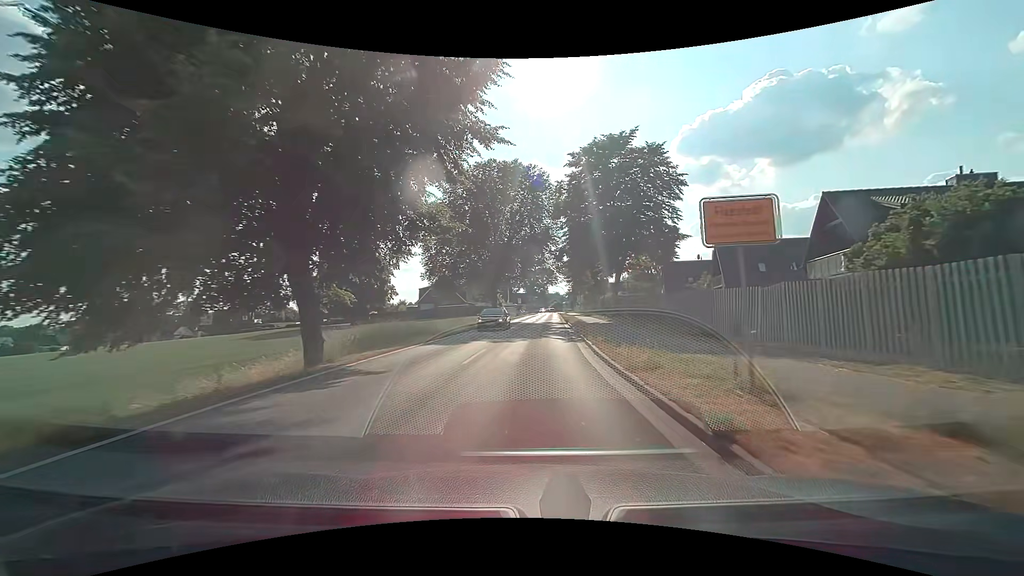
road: tertiary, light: Day
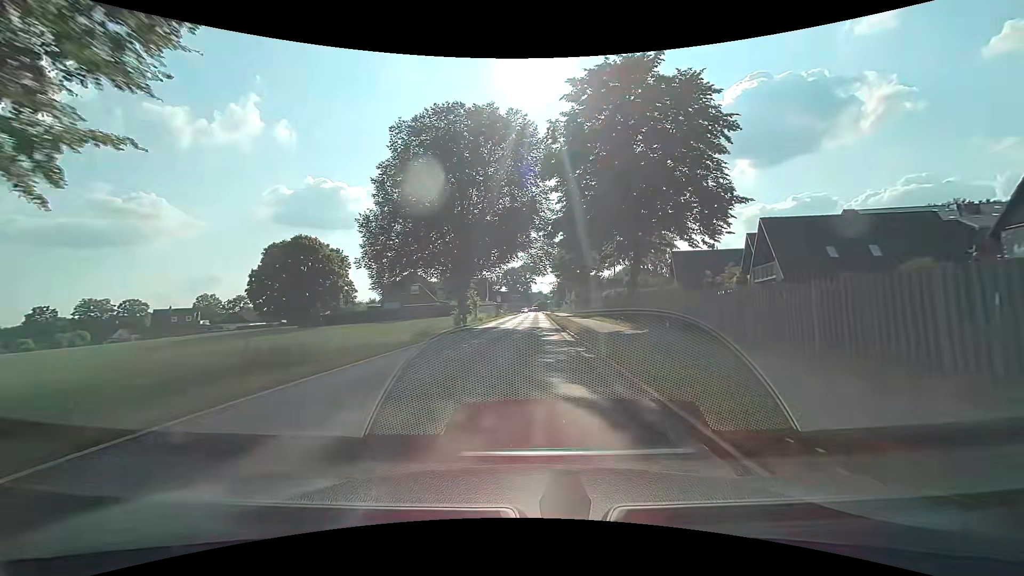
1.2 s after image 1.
(+0.3, +14.6) m; +2°
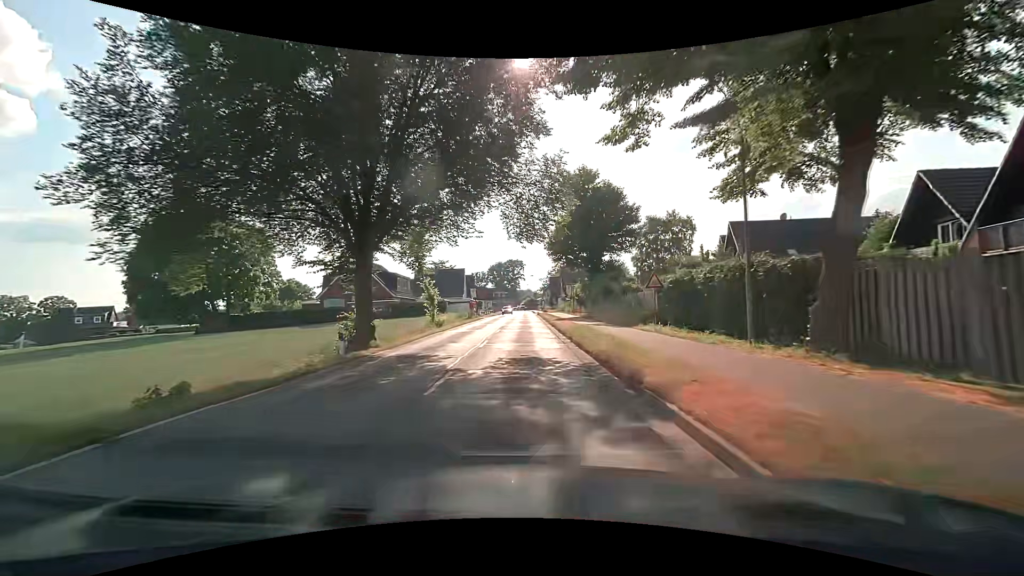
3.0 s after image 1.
(+0.3, +22.2) m; +1°
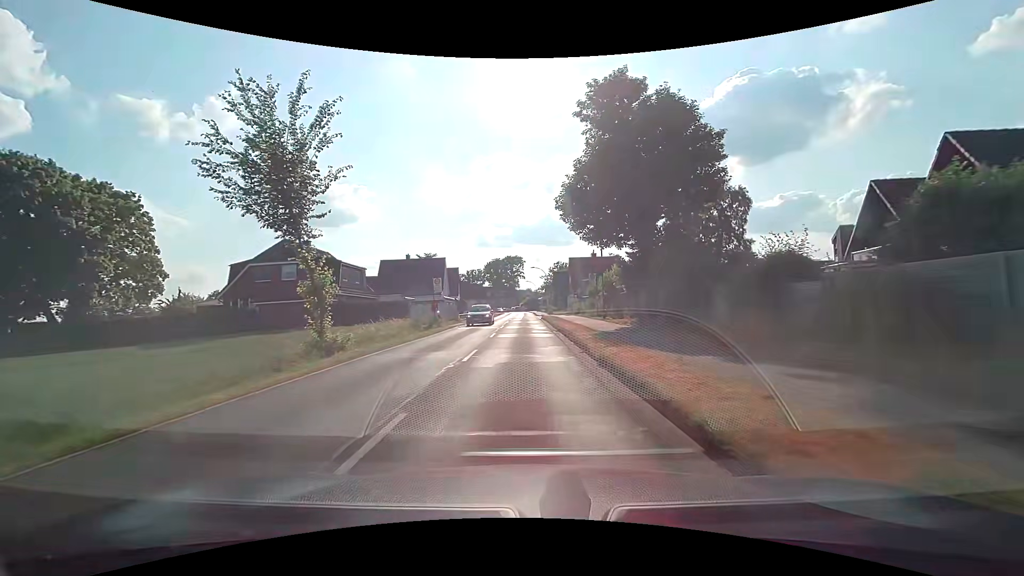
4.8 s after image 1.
(+0.1, +22.3) m; +1°
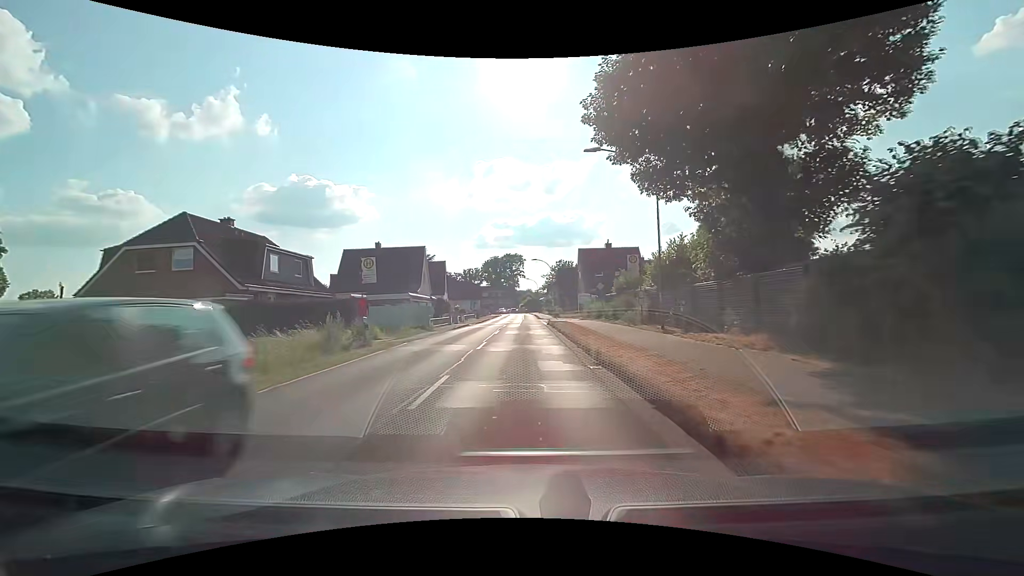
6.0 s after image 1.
(-0.2, +14.9) m; -1°
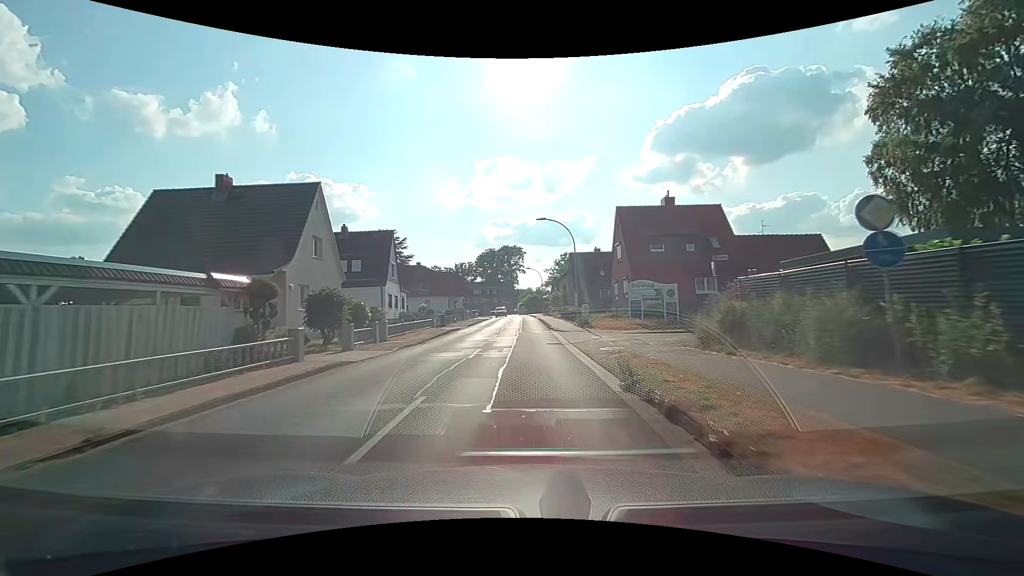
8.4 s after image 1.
(0.0, +29.8) m; 0°
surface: asphalt
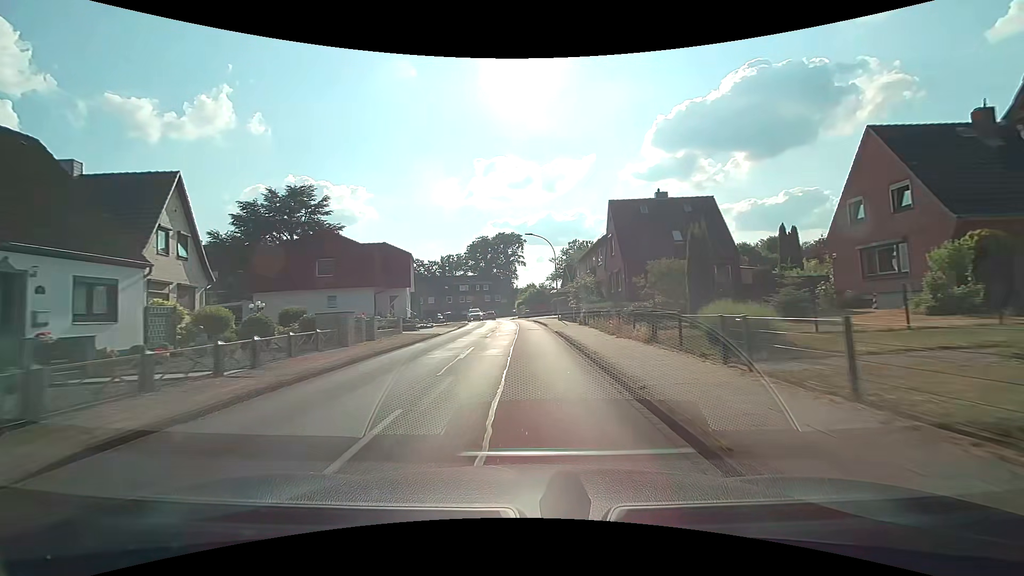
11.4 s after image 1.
(-0.1, +37.4) m; -1°
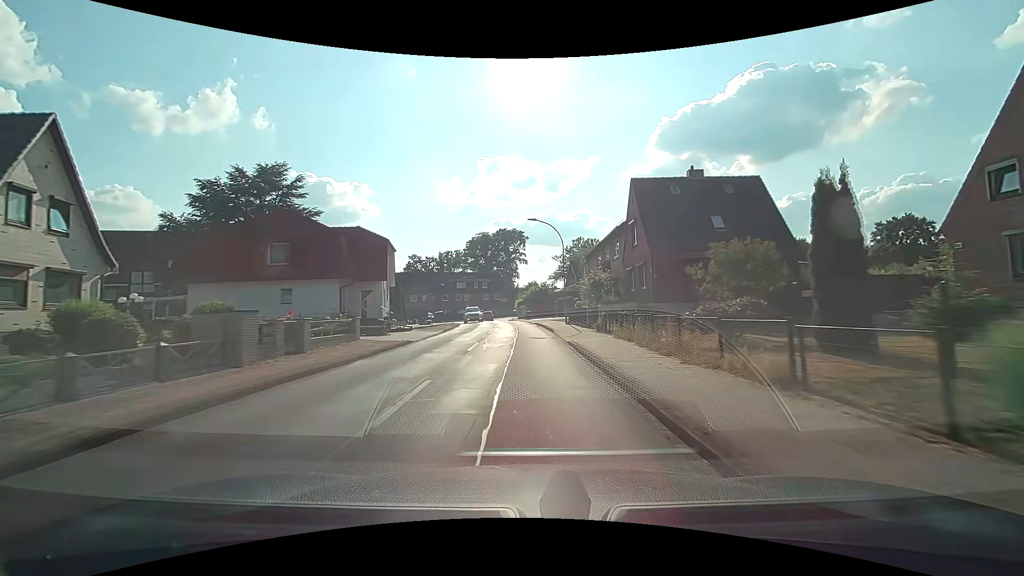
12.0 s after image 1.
(0.0, +7.5) m; 0°
